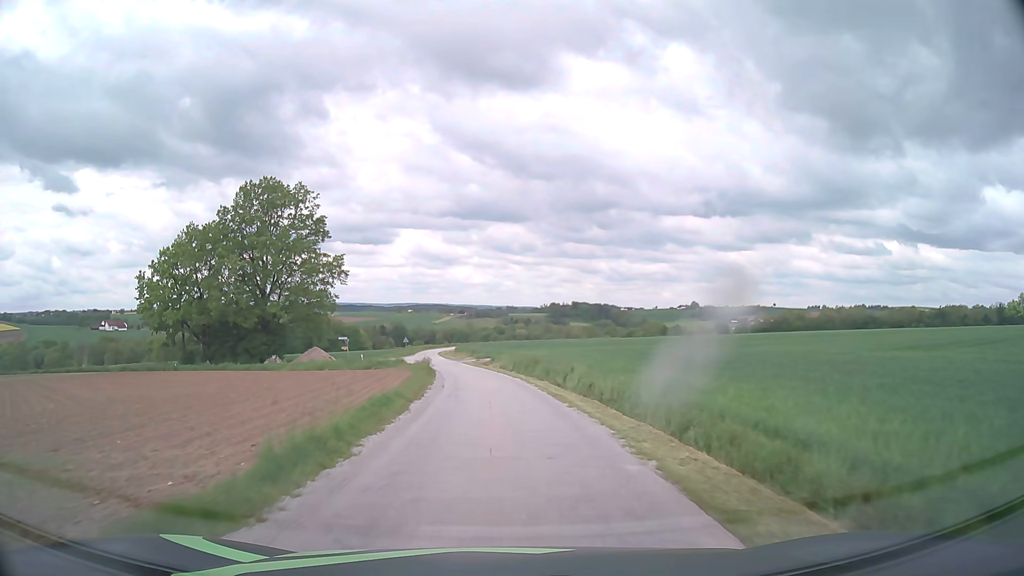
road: unclassified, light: Day
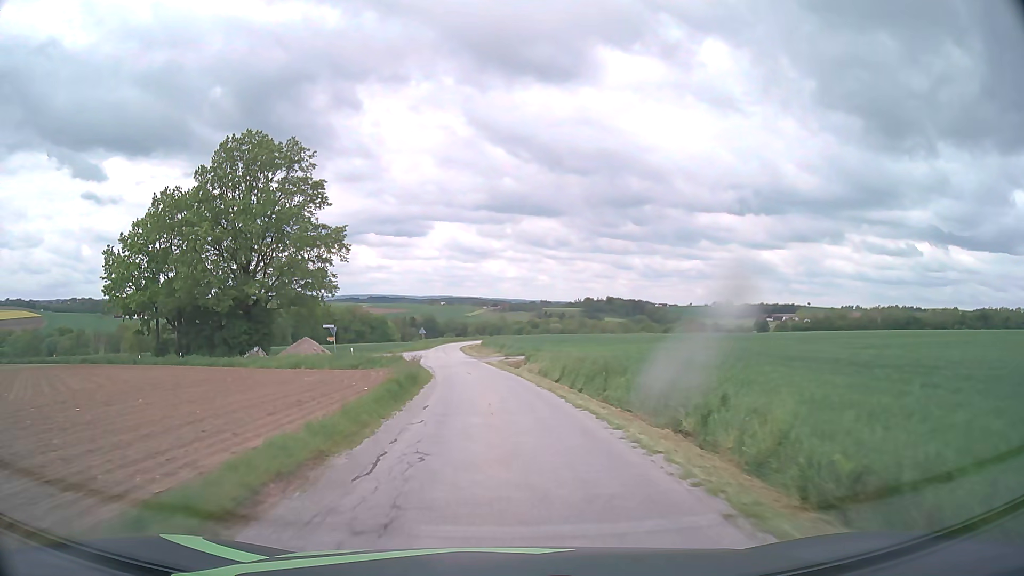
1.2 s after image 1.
(-0.4, +16.8) m; -3°
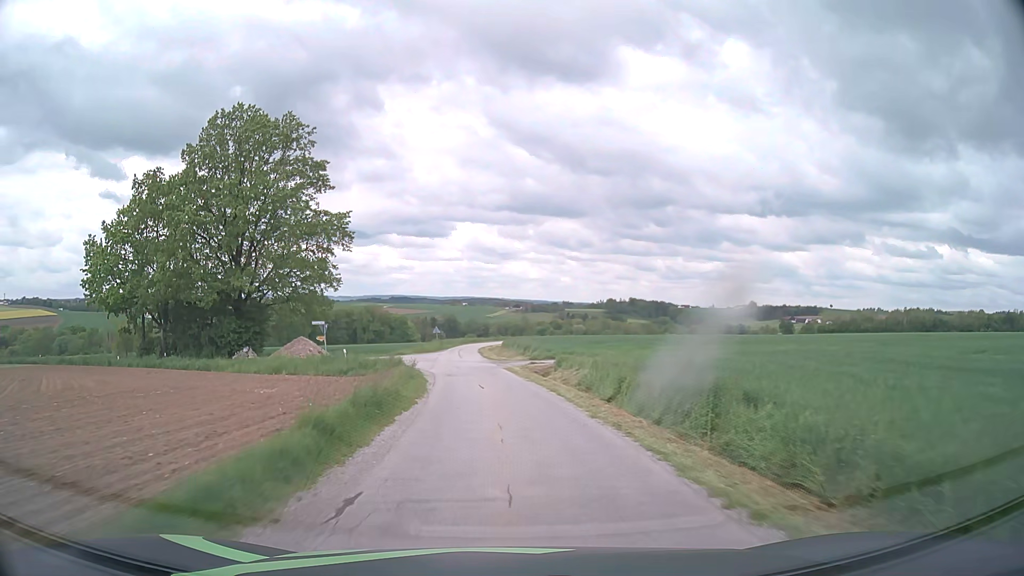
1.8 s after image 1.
(-0.1, +8.6) m; -2°
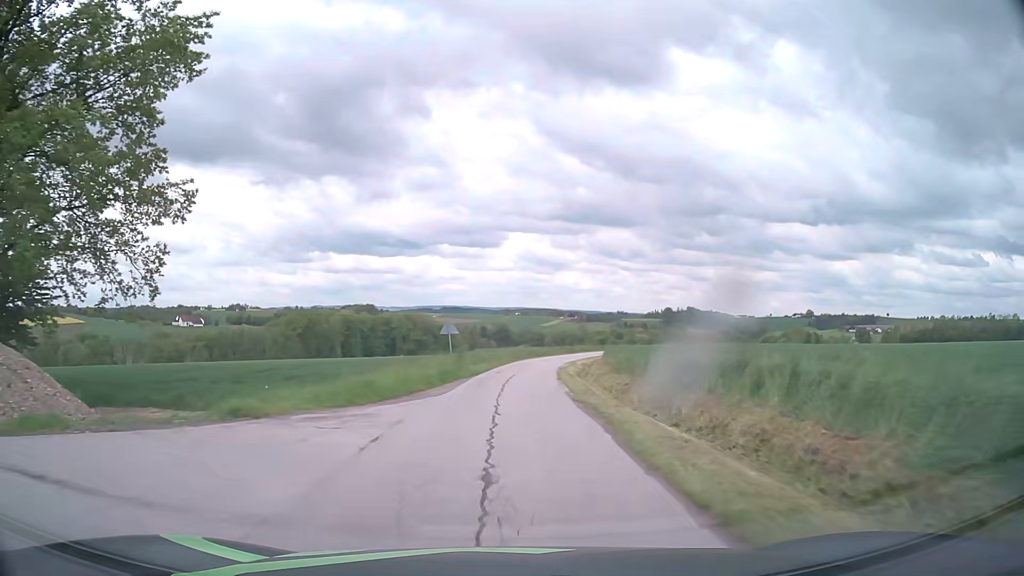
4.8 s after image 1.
(-2.8, +45.1) m; -5°
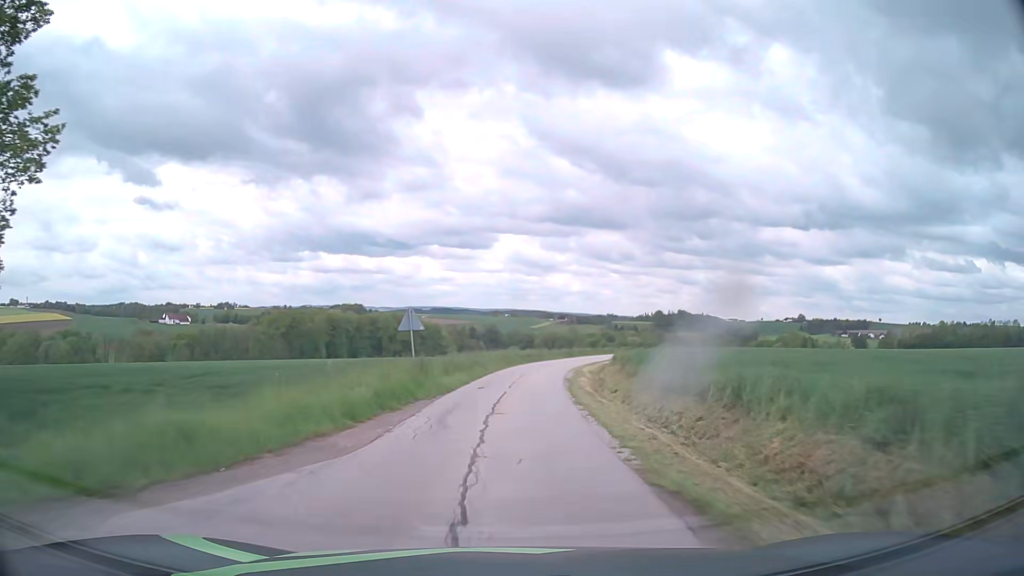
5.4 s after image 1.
(+0.1, +9.4) m; +1°
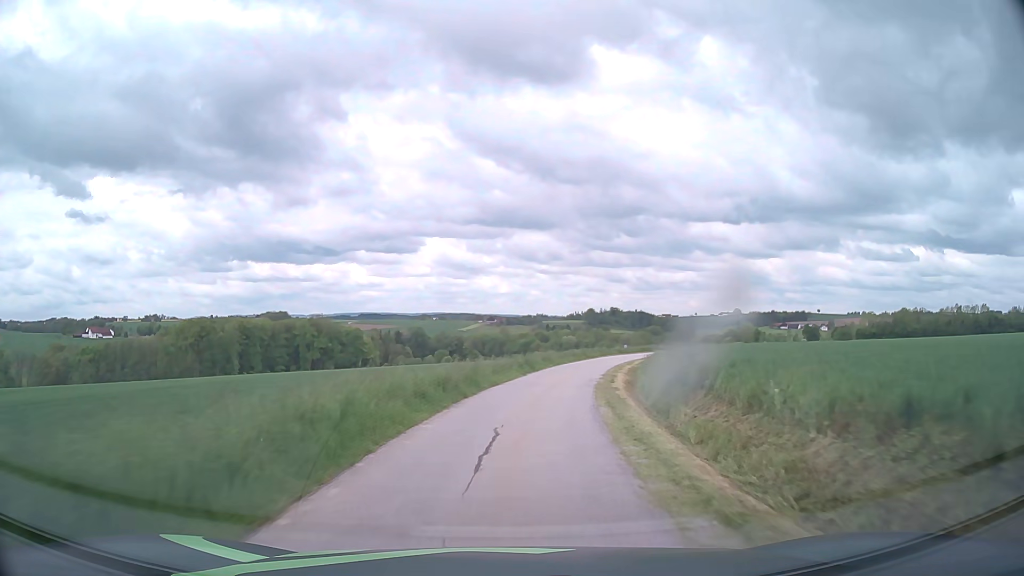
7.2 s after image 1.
(+1.2, +28.5) m; +6°
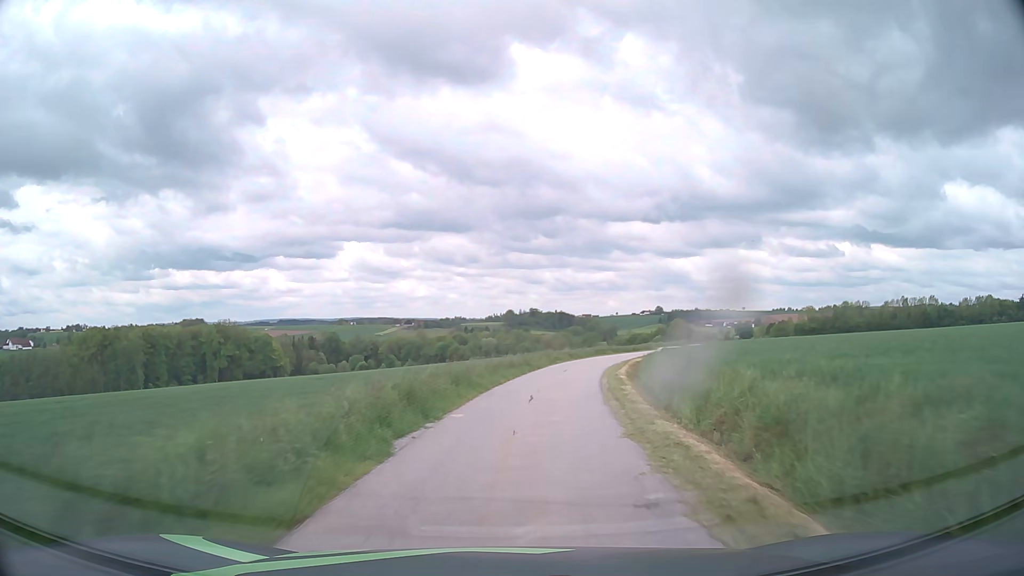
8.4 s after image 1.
(+1.1, +19.4) m; +7°
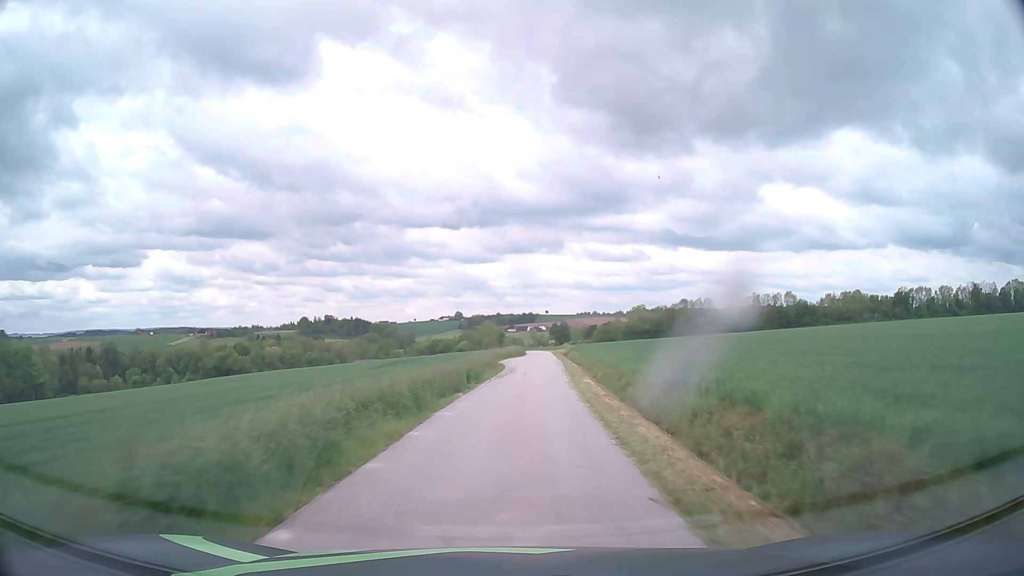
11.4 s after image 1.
(+7.7, +48.5) m; +17°
(0, +10) (+1, +20) (+1, +30) (+2, +40) (+2, +50) (+3, +60) (+3, +70) (+4, +80) (+4, +90) (+4, +100) m
